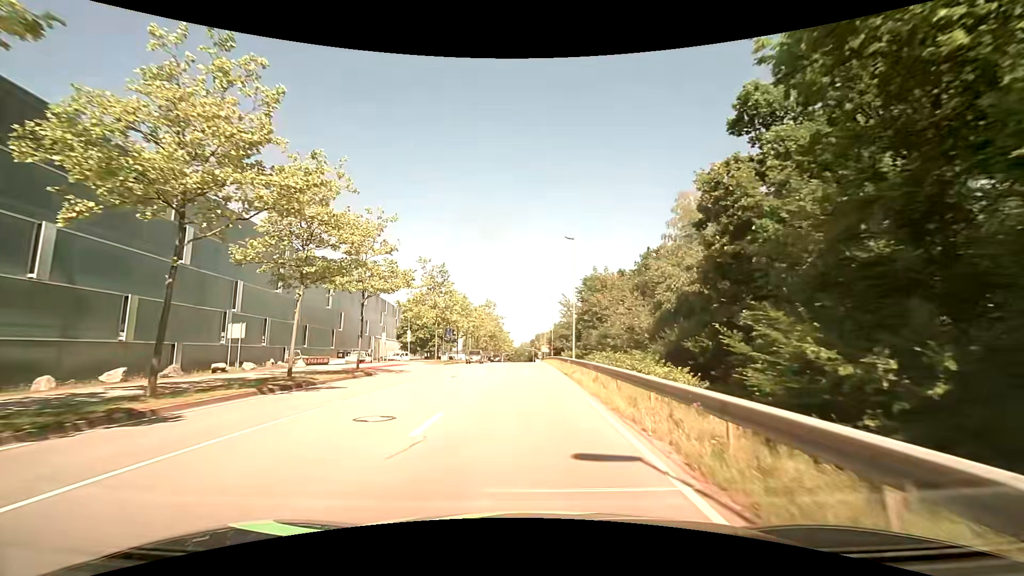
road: secondary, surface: asphalt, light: Day
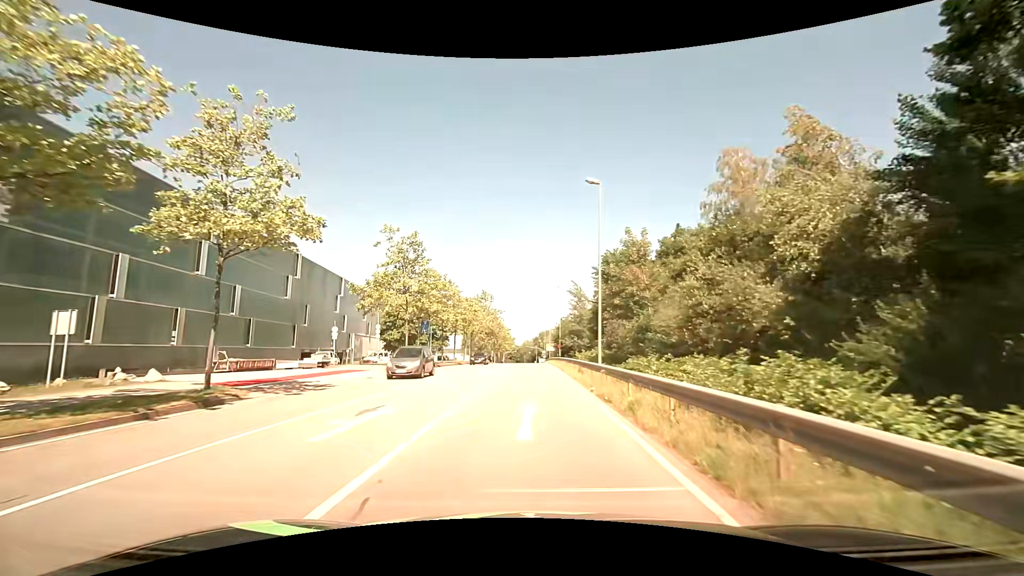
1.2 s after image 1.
(-0.1, +13.0) m; -1°
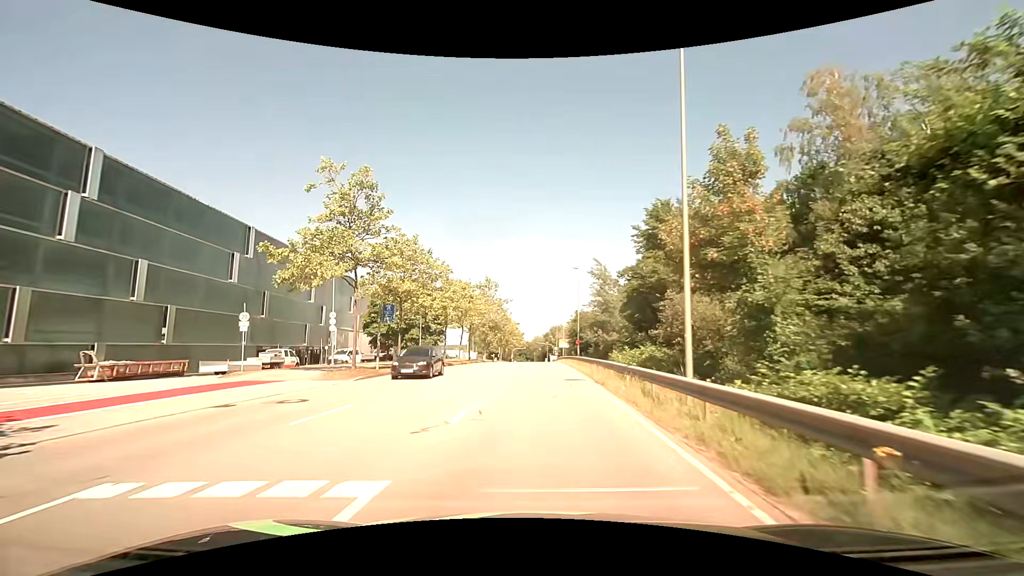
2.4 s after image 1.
(0.0, +12.8) m; 0°
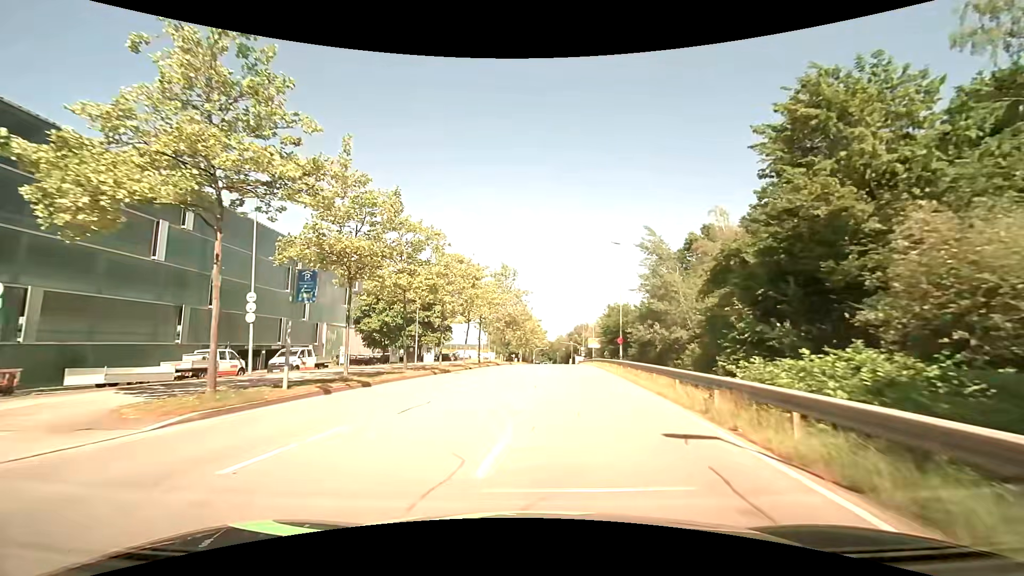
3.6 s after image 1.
(-0.4, +12.6) m; -3°
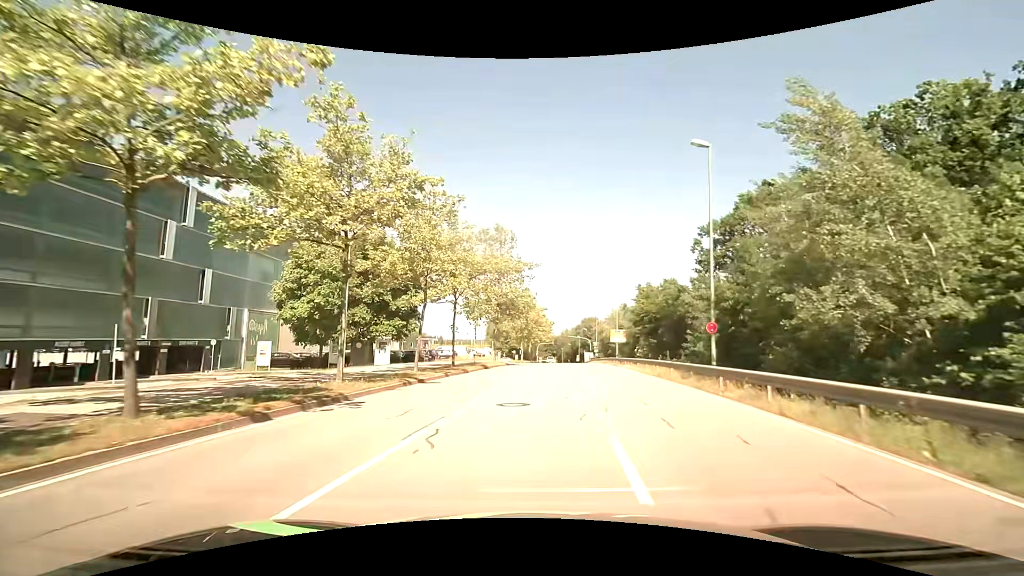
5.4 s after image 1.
(-0.2, +18.9) m; 0°
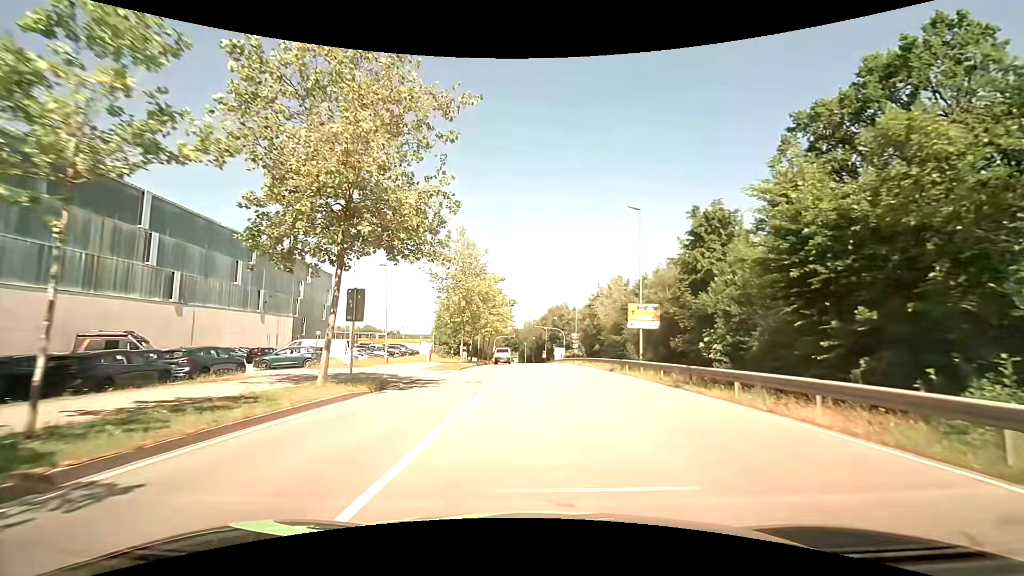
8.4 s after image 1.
(+1.2, +30.9) m; +4°
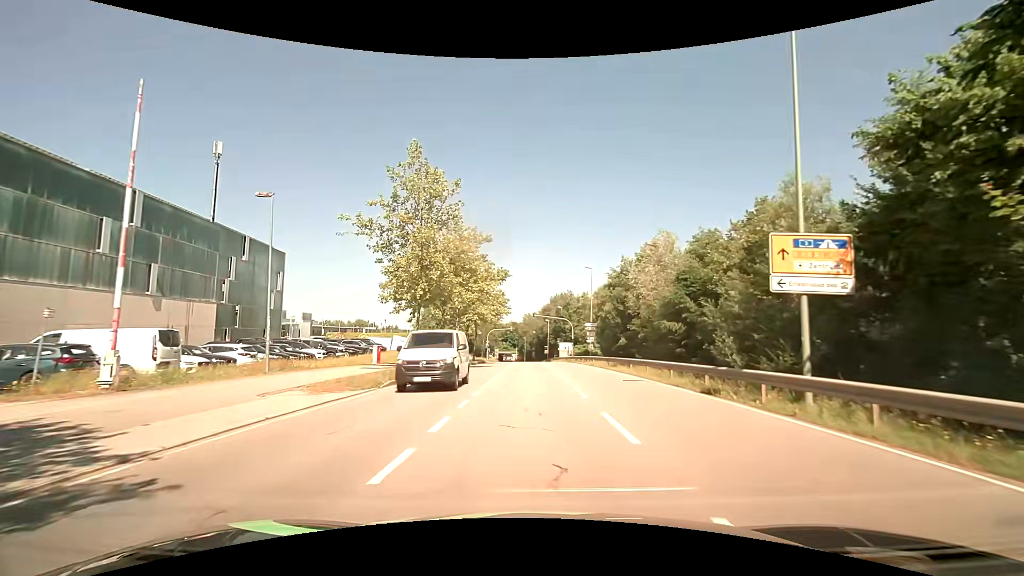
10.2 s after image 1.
(+0.1, +17.8) m; 0°
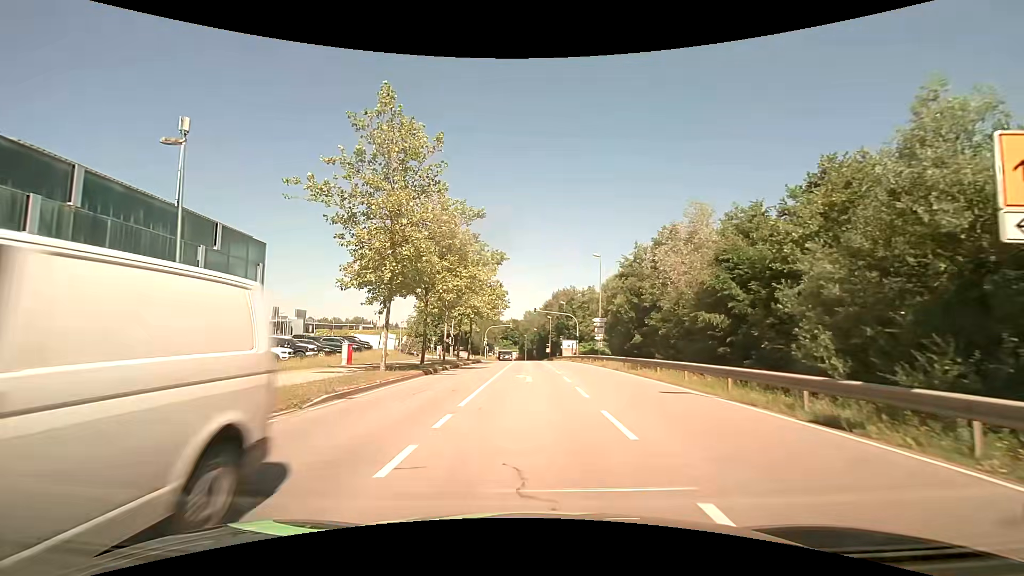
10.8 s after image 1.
(0.0, +5.8) m; 0°
(0, +10) (0, +20) (0, +30) (0, +40) (0, +50) (0, +60) (0, +70) (-3, +79) (-13, +81) (-23, +81) m
